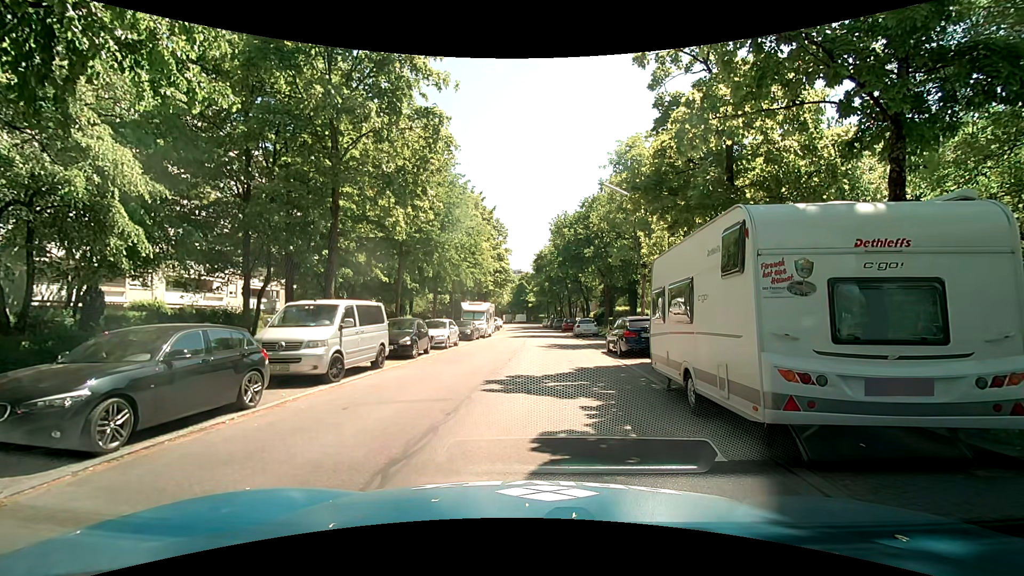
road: residential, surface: asphalt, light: Day
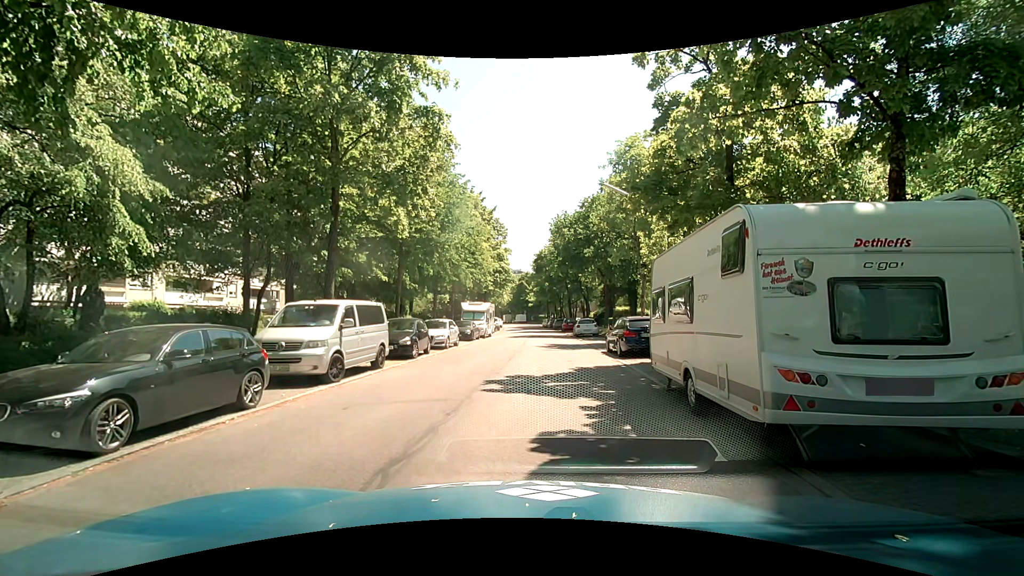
(0.0, 0.0) m; 0°
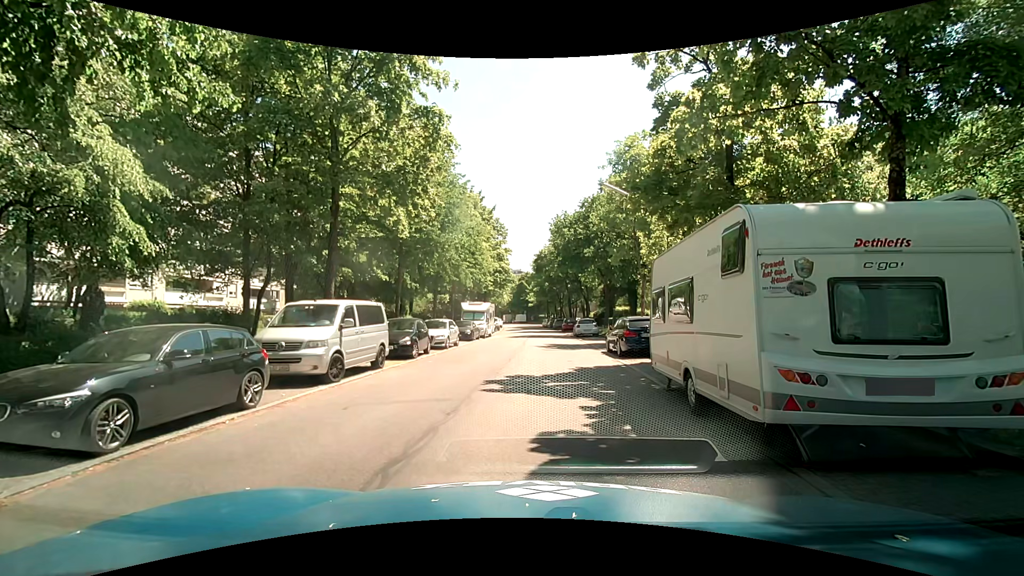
(0.0, 0.0) m; 0°
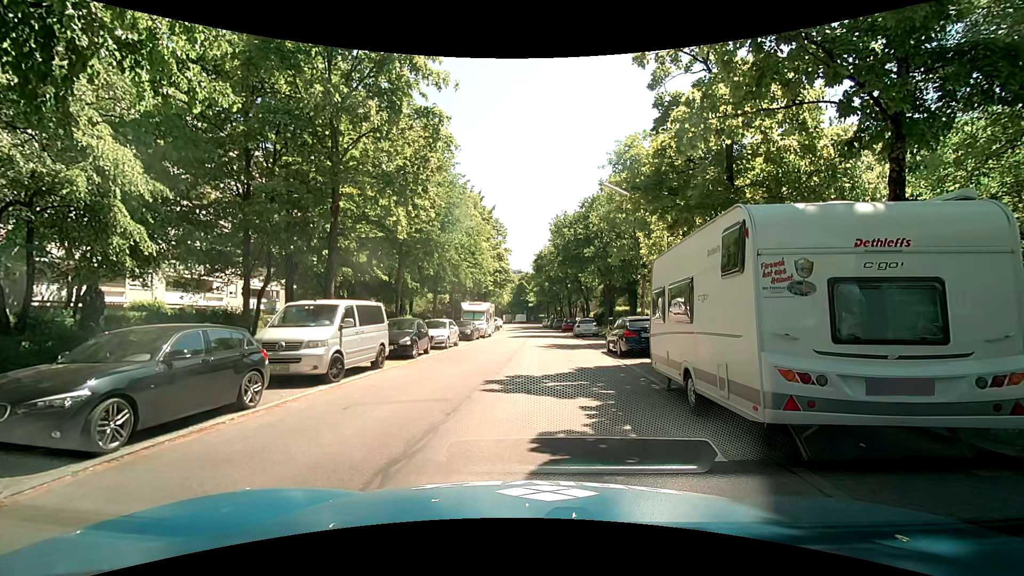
(0.0, 0.0) m; 0°
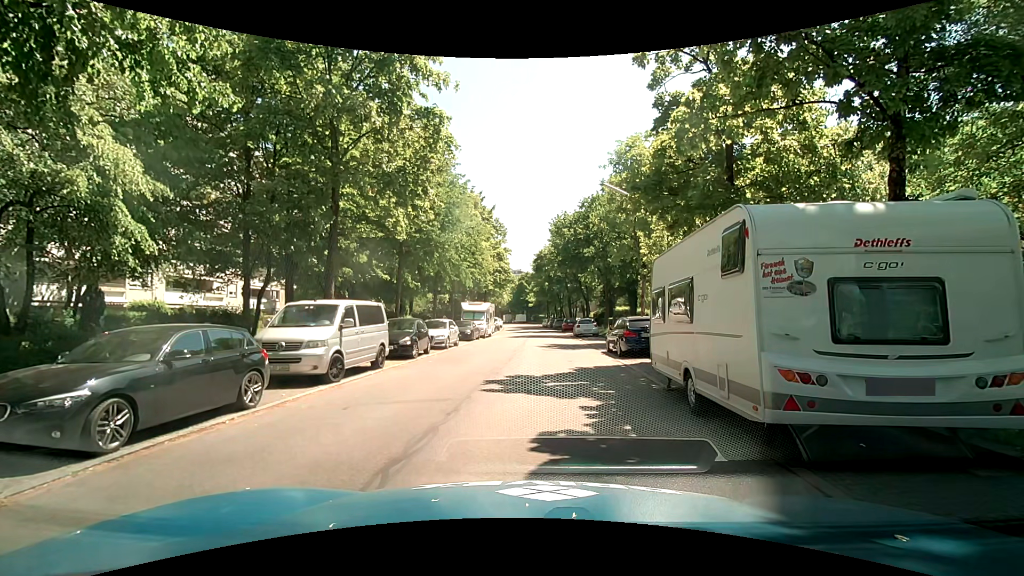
(0.0, 0.0) m; 0°
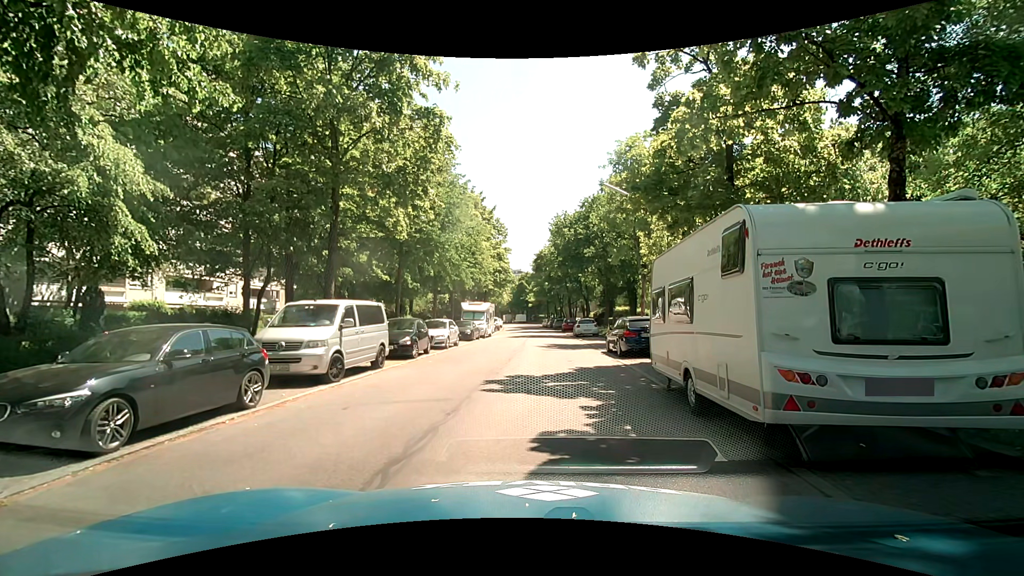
(0.0, 0.0) m; 0°
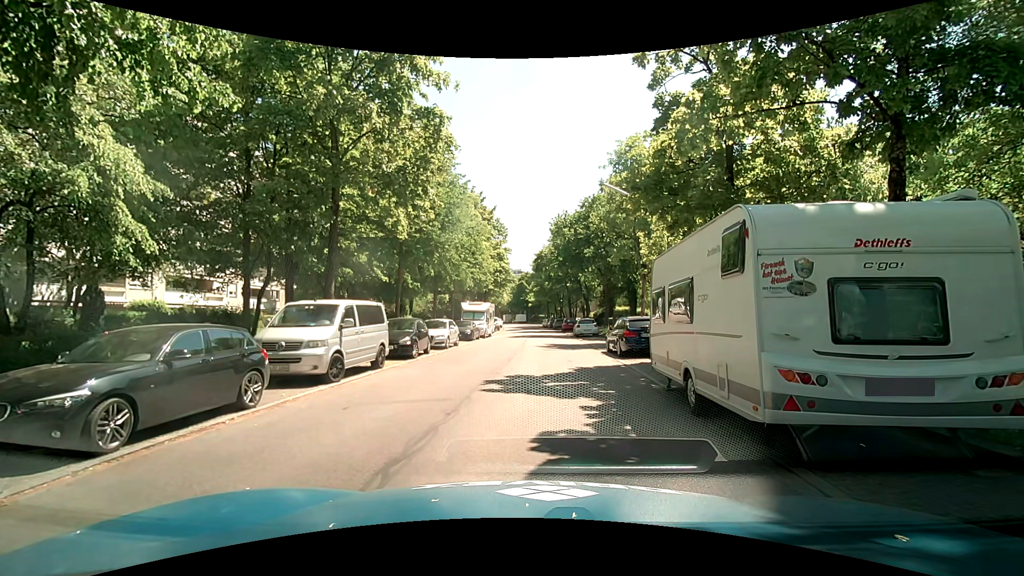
(0.0, 0.0) m; 0°
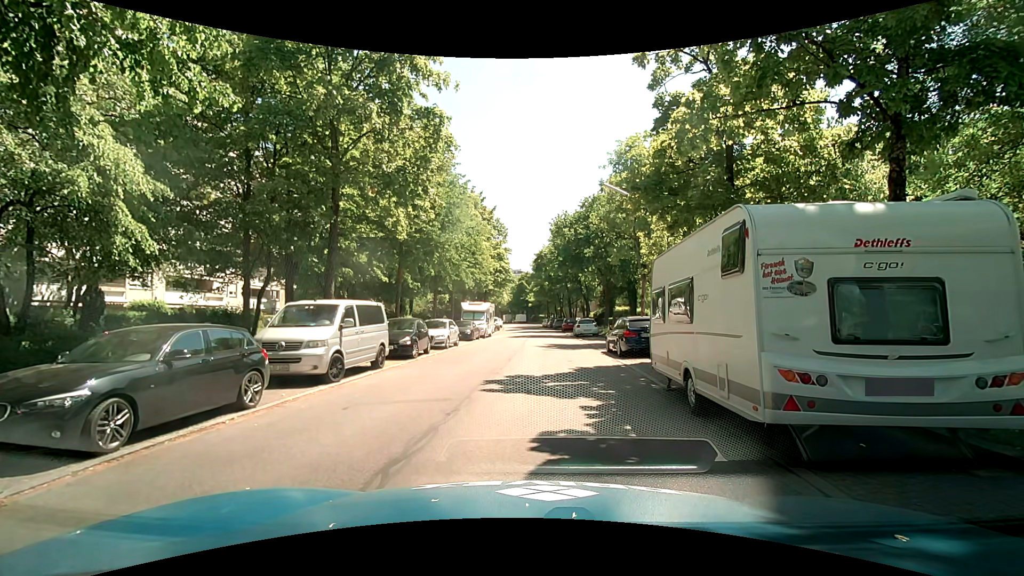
(0.0, 0.0) m; 0°
